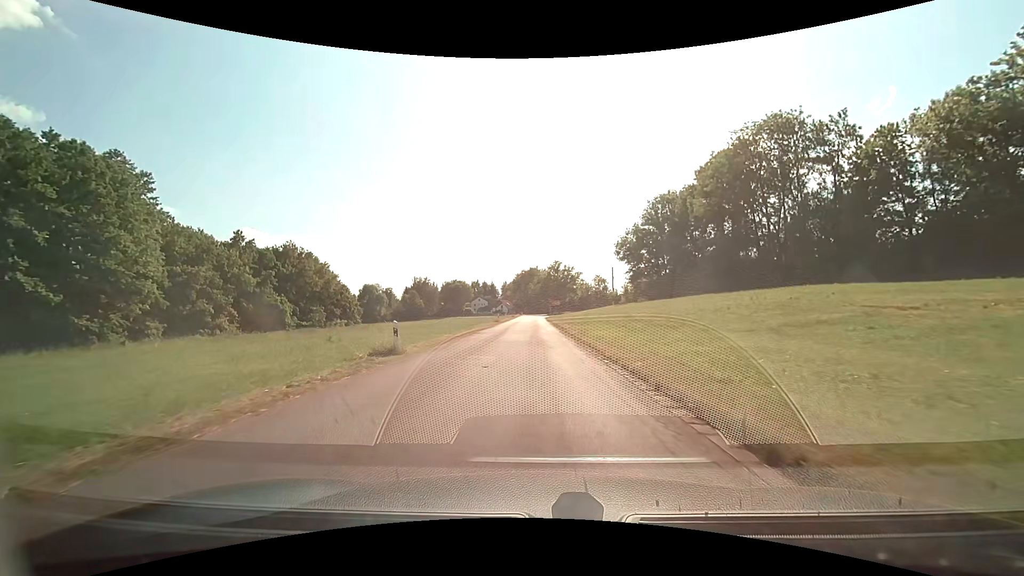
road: residential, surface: asphalt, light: Day
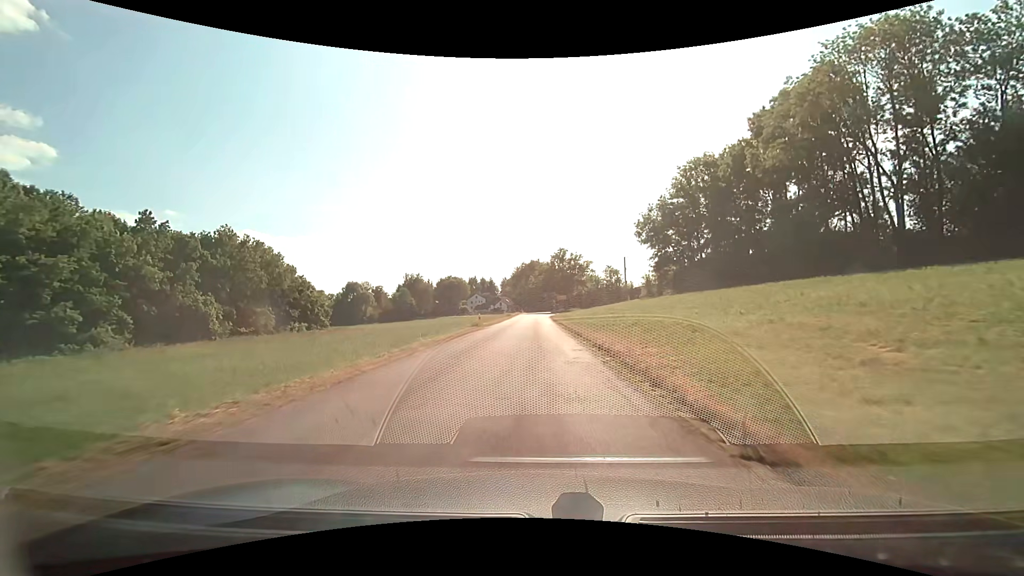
(0.0, +21.9) m; 0°
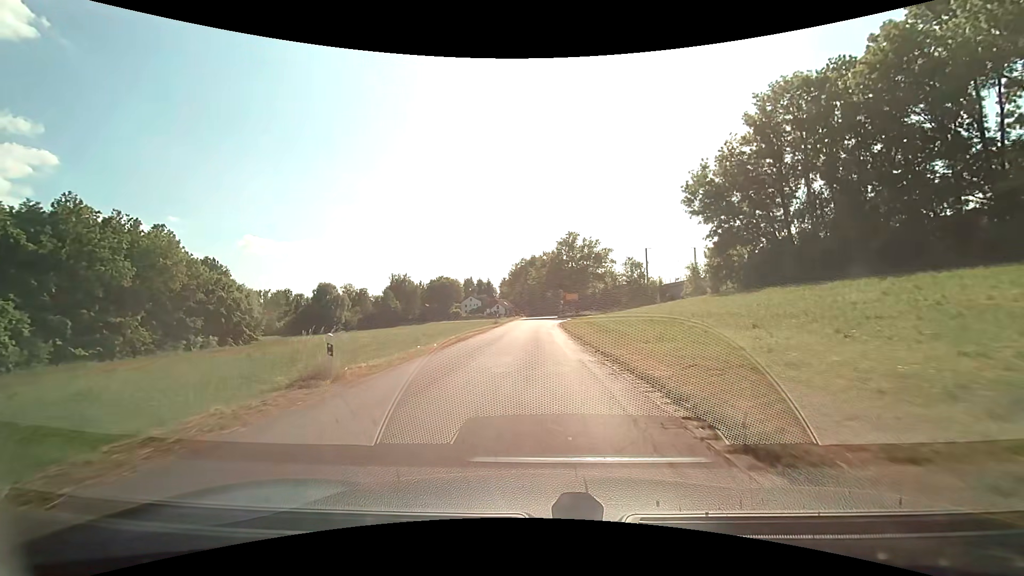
(-0.1, +28.6) m; 0°
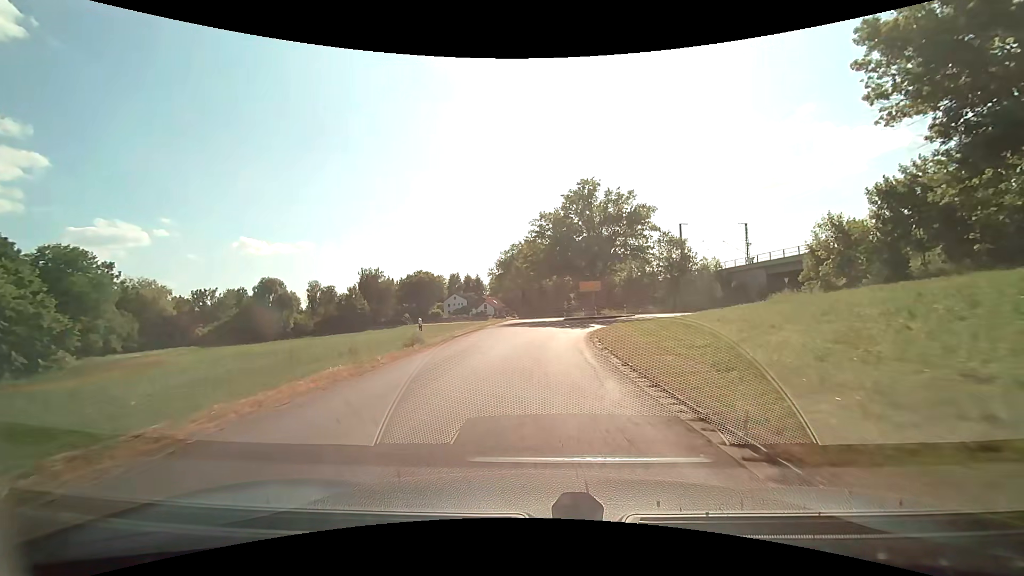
(+0.1, +34.2) m; 0°
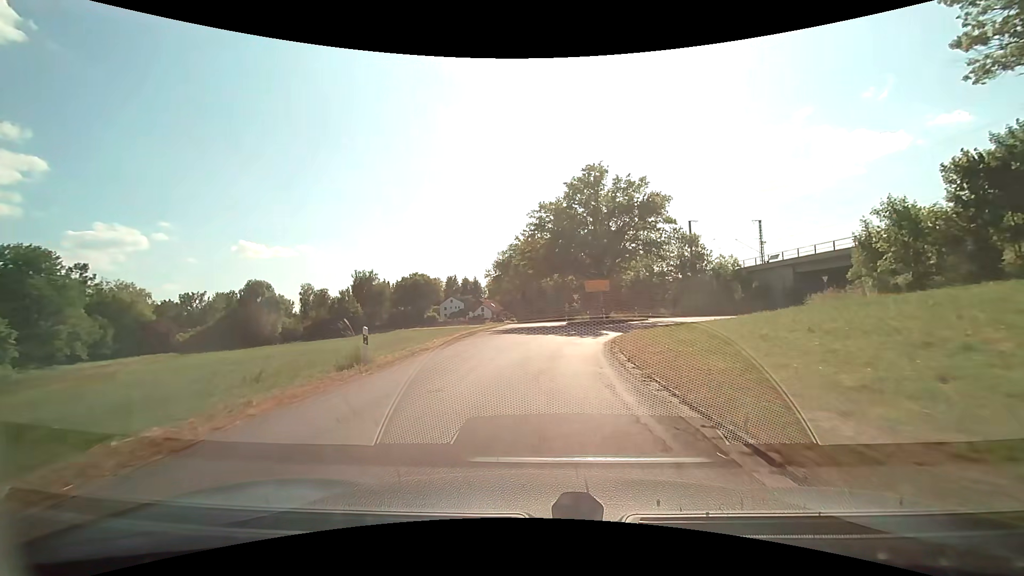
(0.0, +6.3) m; 0°
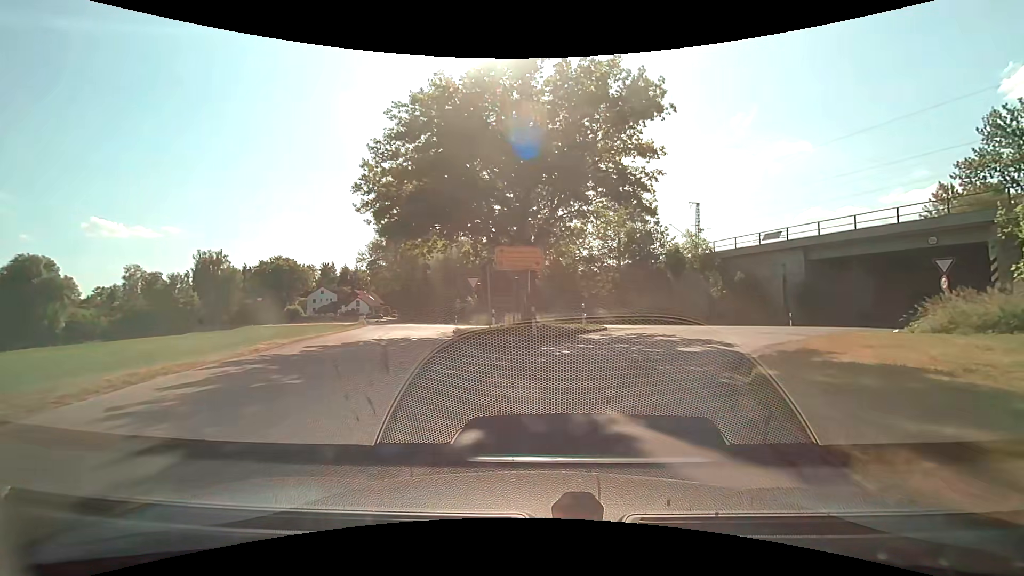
(+1.2, +22.8) m; +12°
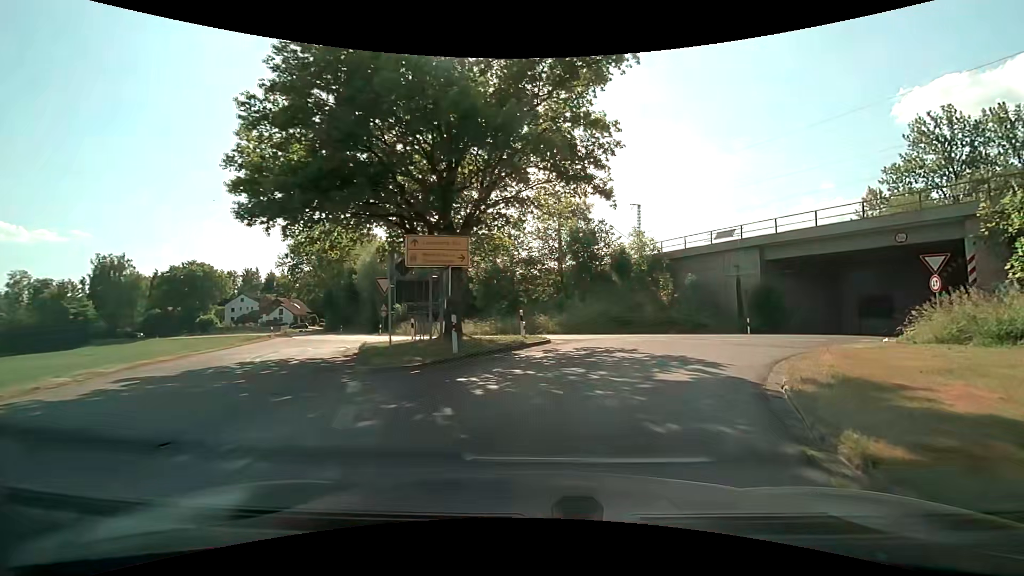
(+0.3, +4.8) m; +7°
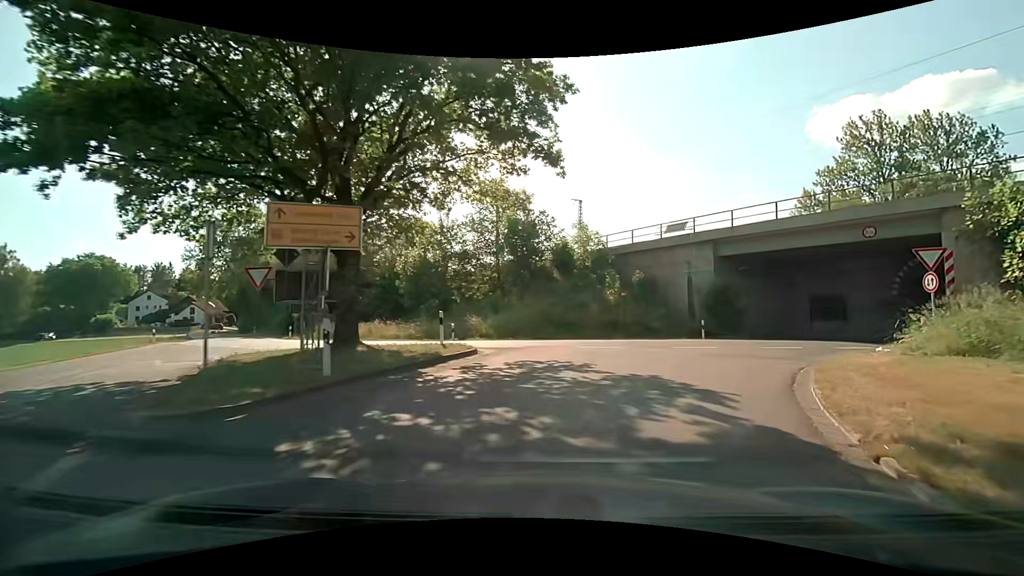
(+0.2, +4.3) m; +7°
